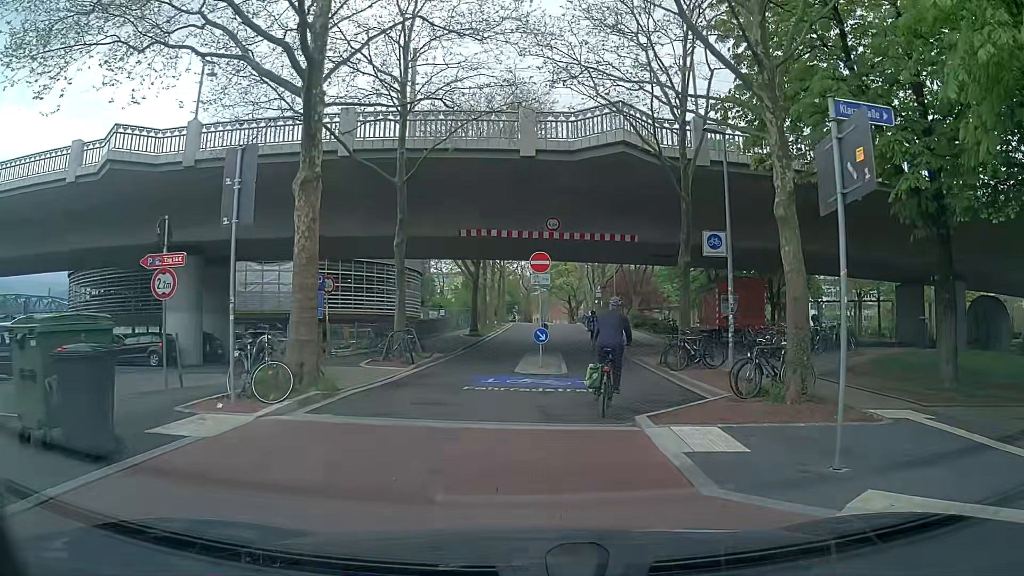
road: residential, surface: asphalt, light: Day
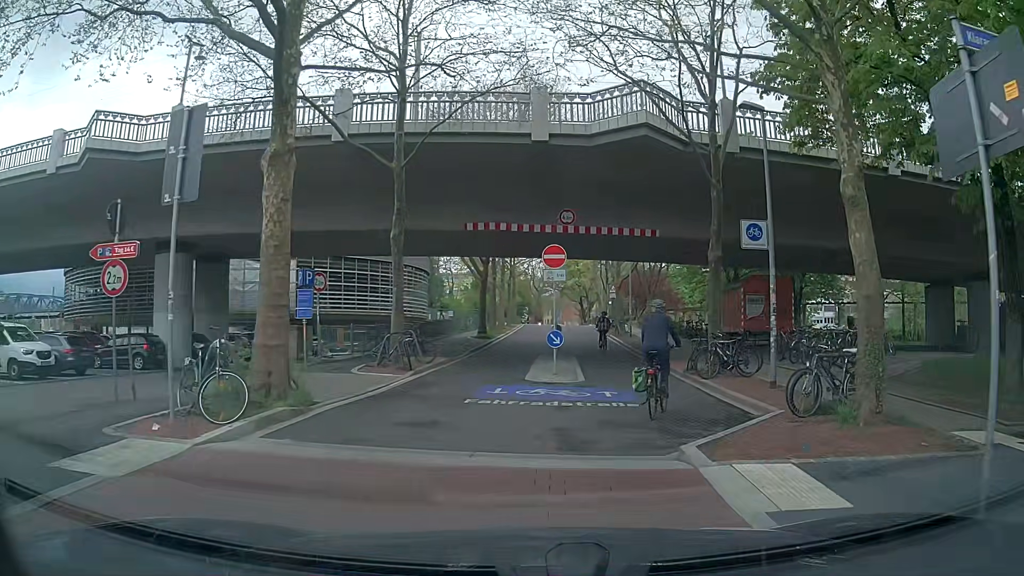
(0.0, +2.1) m; -1°
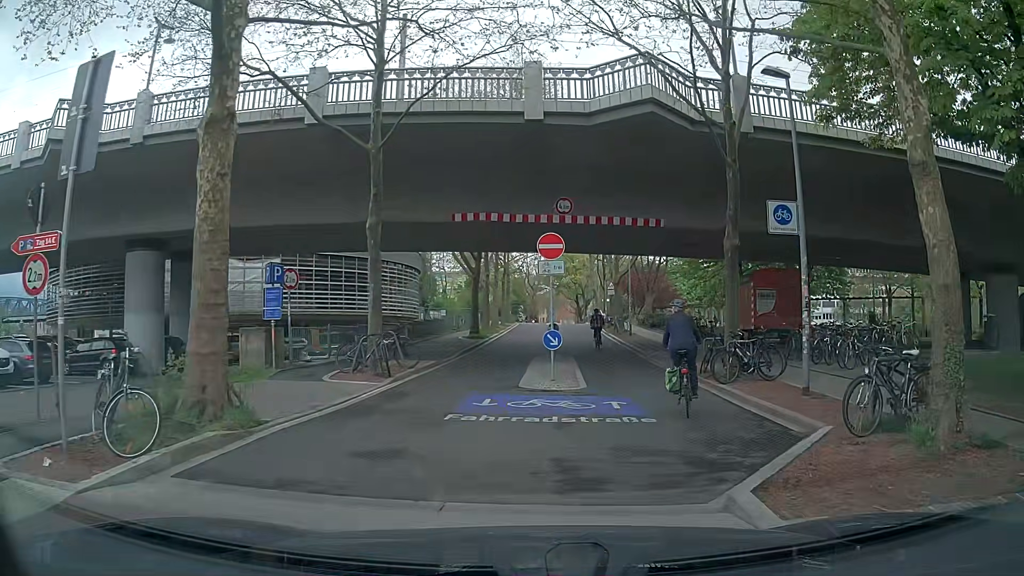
(0.0, +2.0) m; +1°
